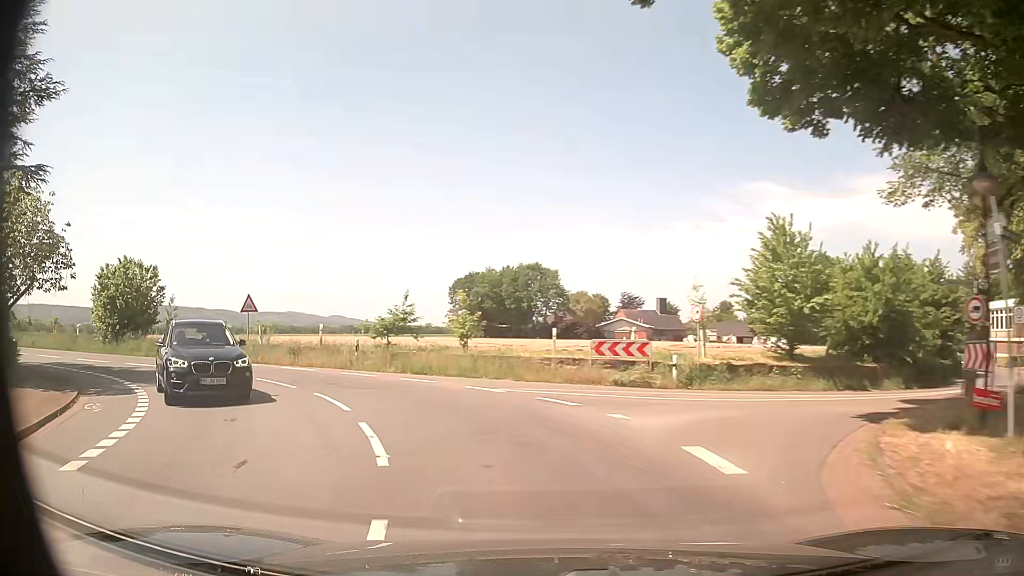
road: secondary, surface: asphalt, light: Day
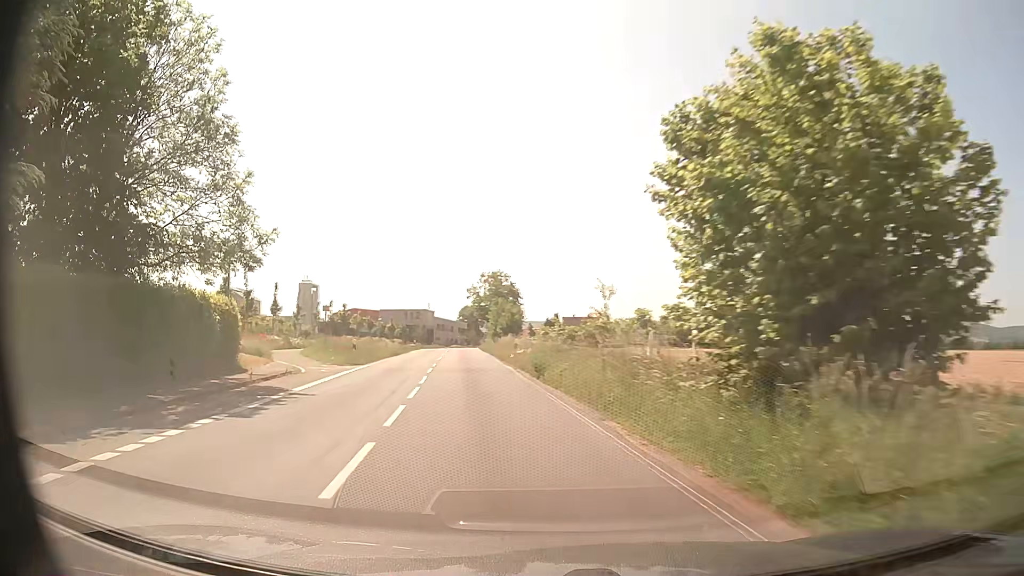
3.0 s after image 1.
(-15.1, +24.8) m; -65°
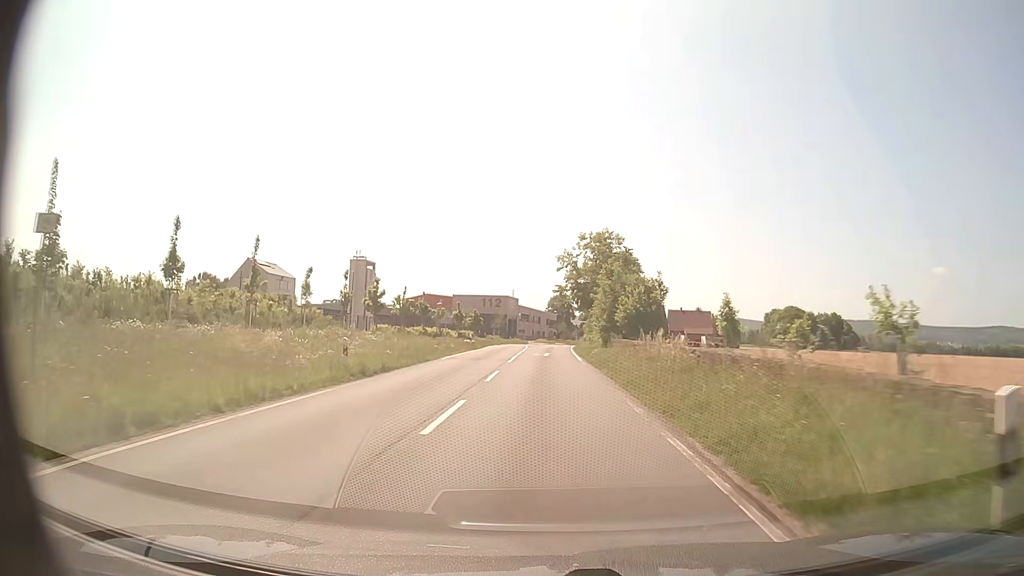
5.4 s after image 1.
(-3.5, +29.5) m; -8°
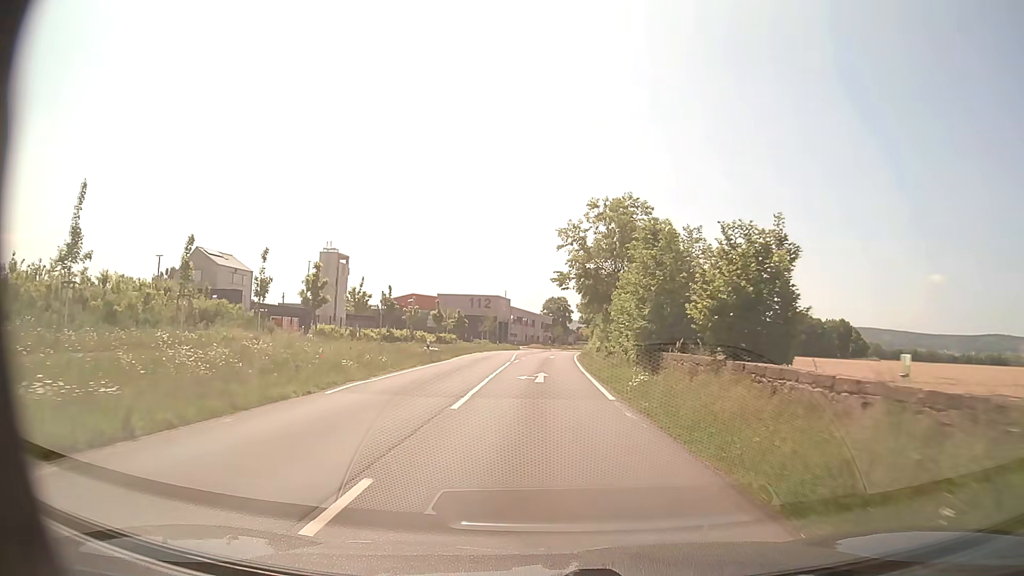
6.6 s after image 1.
(-0.1, +15.8) m; 0°
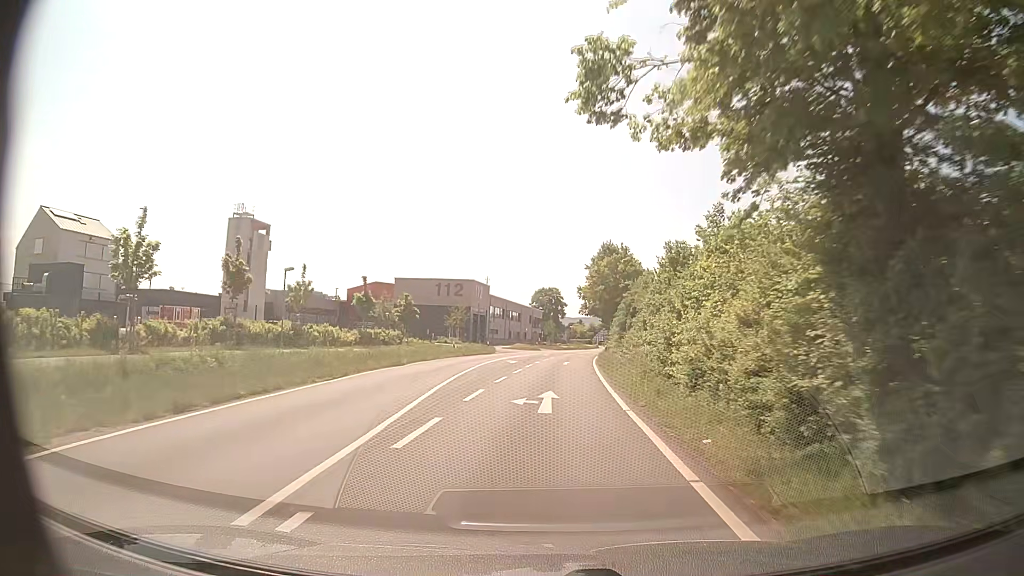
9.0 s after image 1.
(+0.1, +32.3) m; +1°
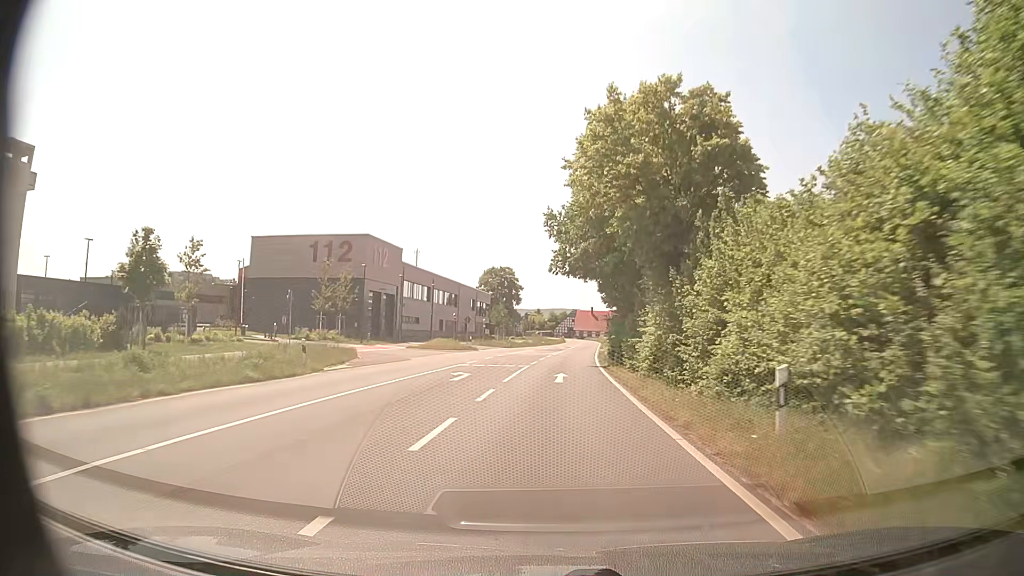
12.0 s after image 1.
(+1.1, +42.2) m; +3°
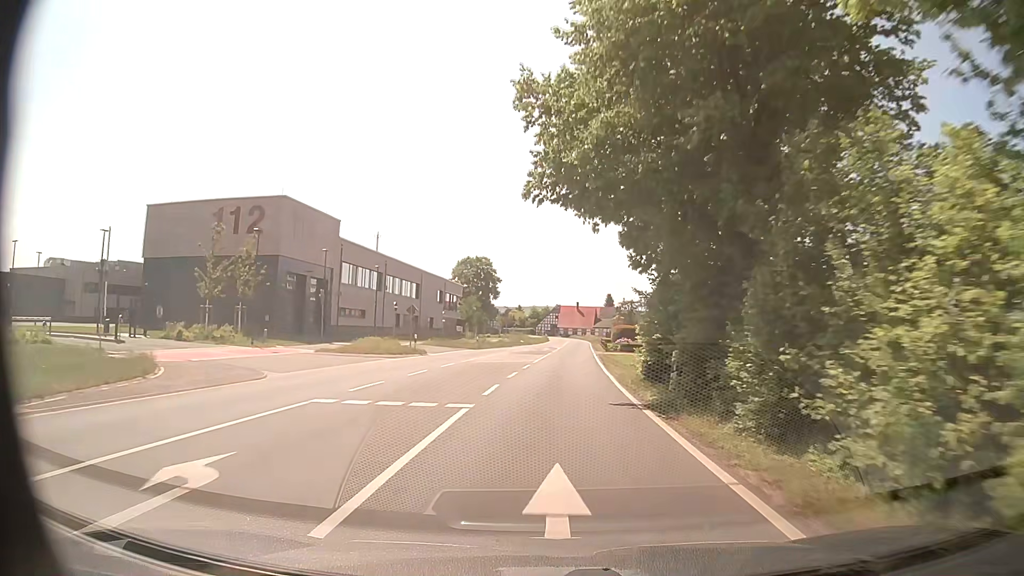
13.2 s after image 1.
(+0.3, +17.7) m; +1°
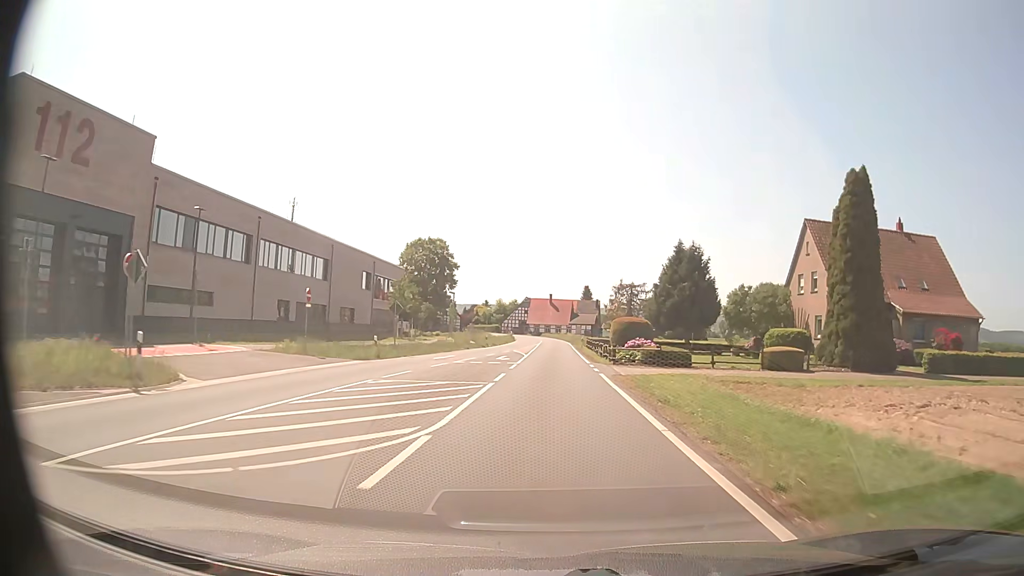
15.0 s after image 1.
(+0.8, +26.7) m; +3°
(0, +10) (0, +20) (0, +30) (0, +40) (+1, +50) (+1, +60) (+1, +70) (+1, +80) (+1, +90) (+1, +100) m
